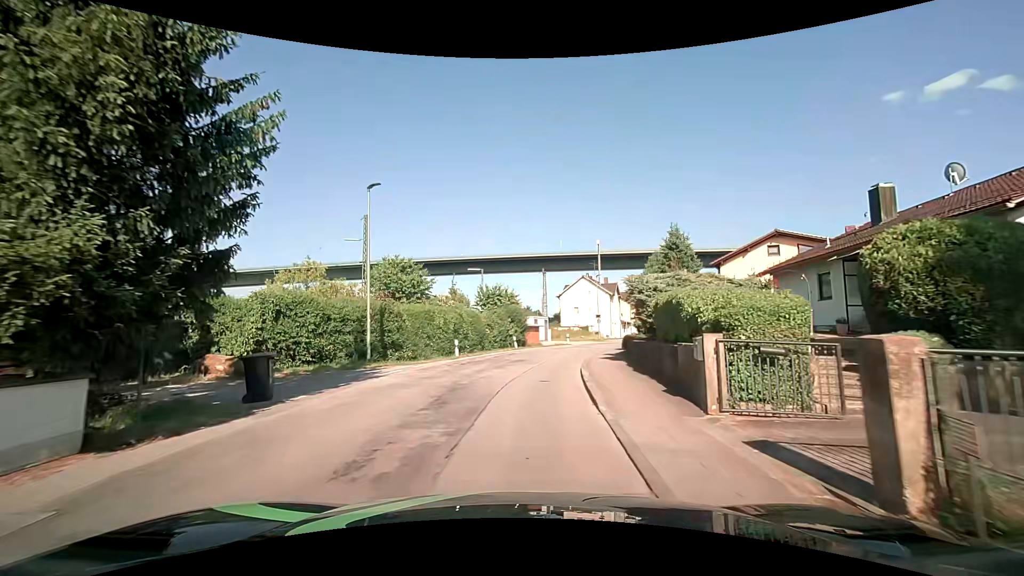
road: unclassified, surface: asphalt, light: Day
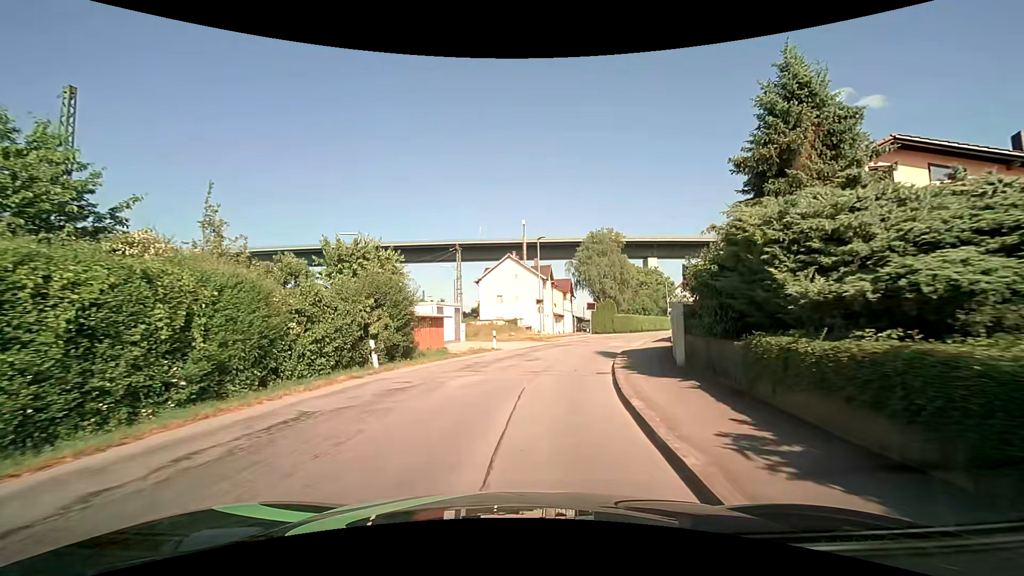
(+1.4, +23.1) m; +9°
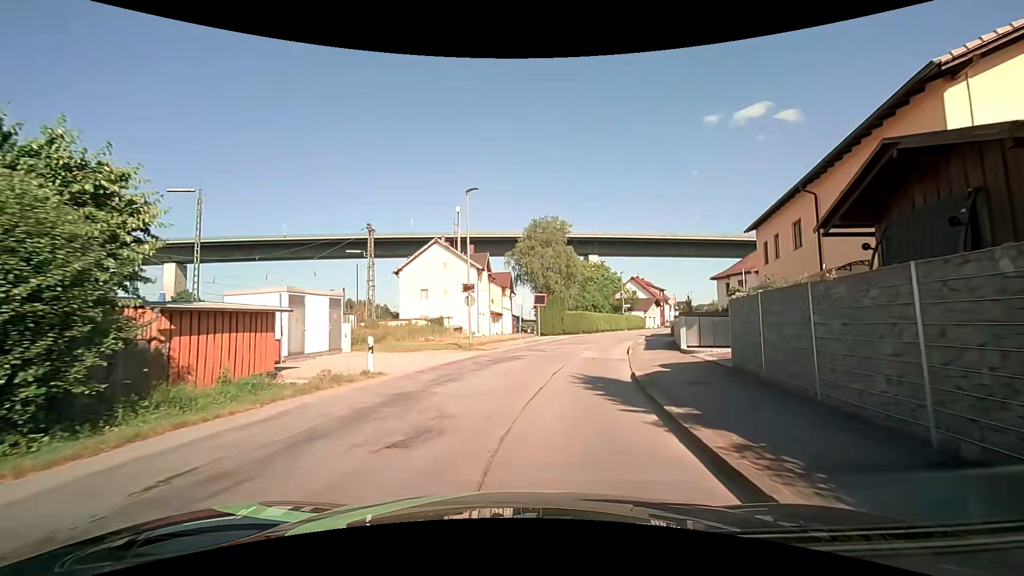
(+0.9, +13.9) m; +7°
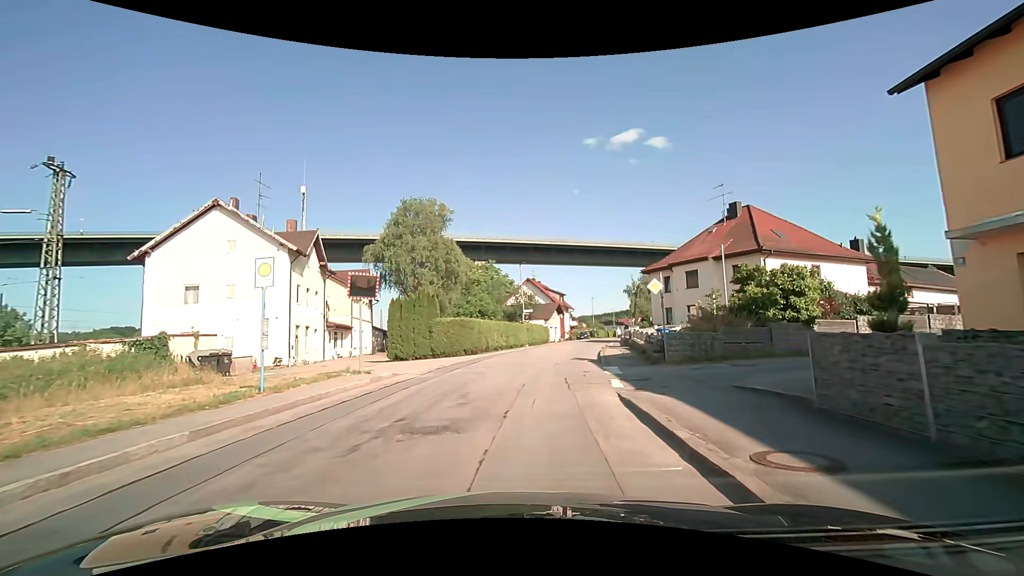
(+3.0, +22.6) m; +15°
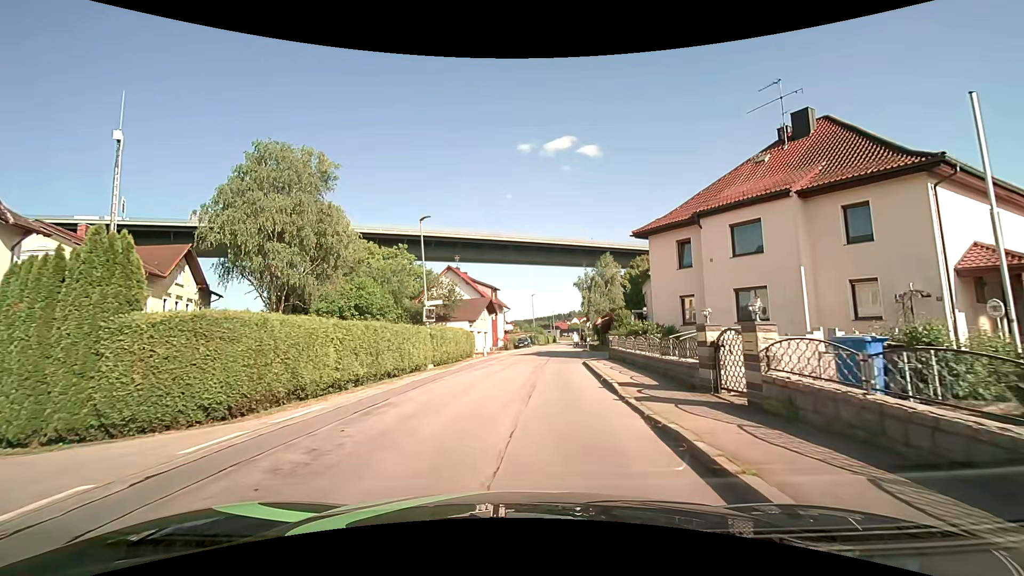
(+1.2, +21.9) m; +7°
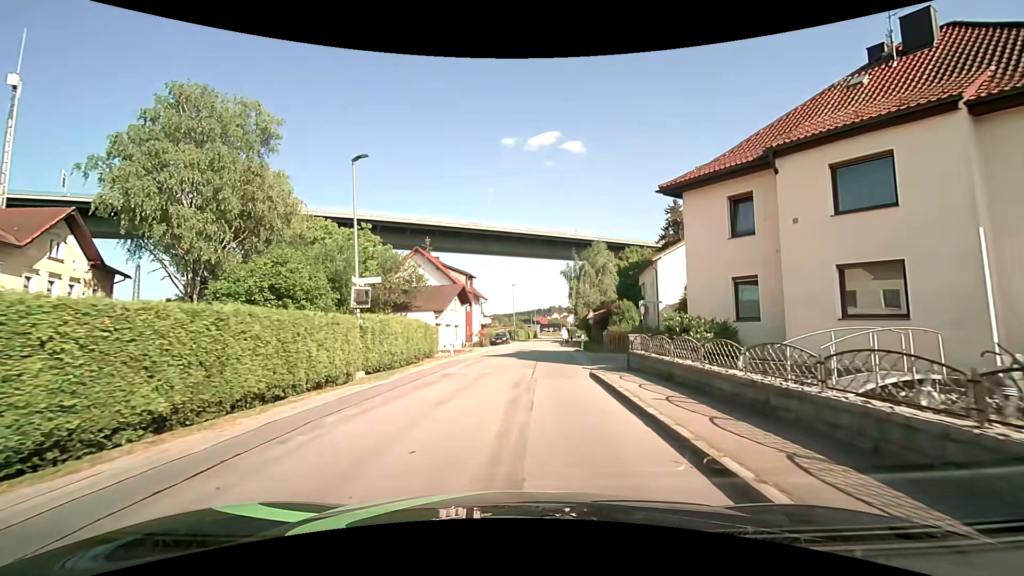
(+0.1, +8.7) m; +2°
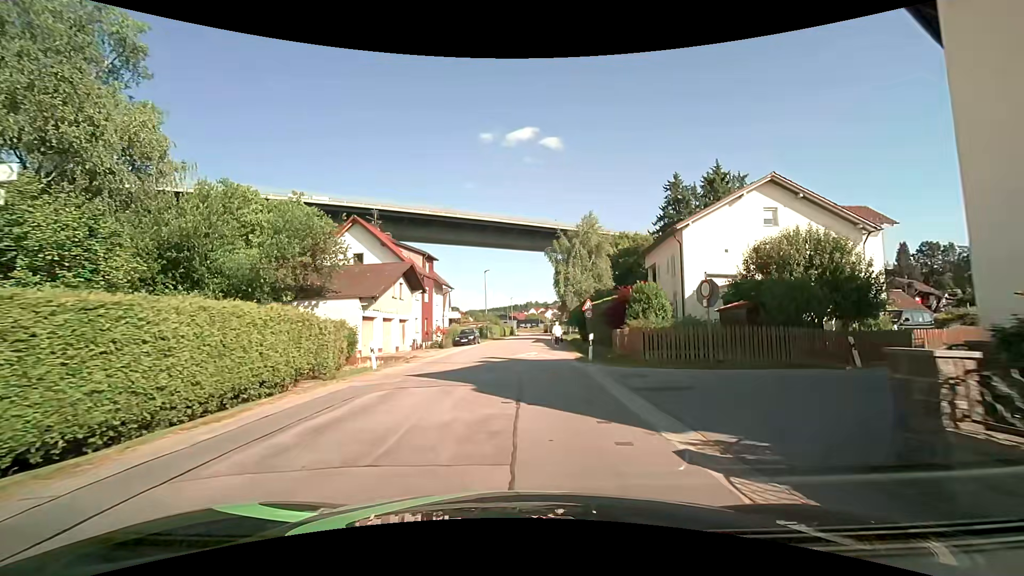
(+0.3, +12.7) m; +3°
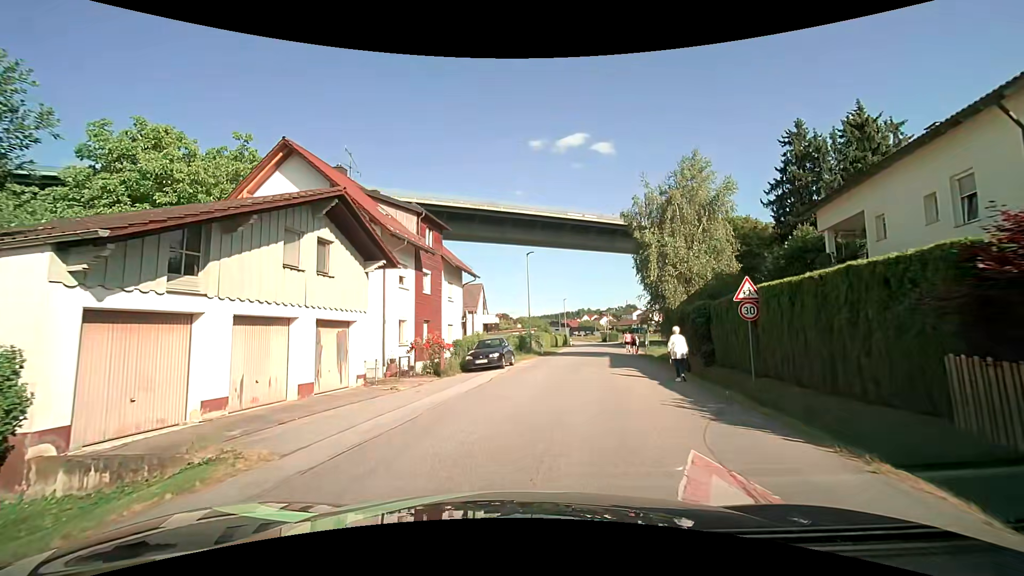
(-0.3, +18.8) m; -6°
(0, +10) (+1, +20) (+3, +30) (+5, +40) (+7, +49) (+9, +59) (+12, +69) (+14, +79) (+15, +88) (+17, +98) m
